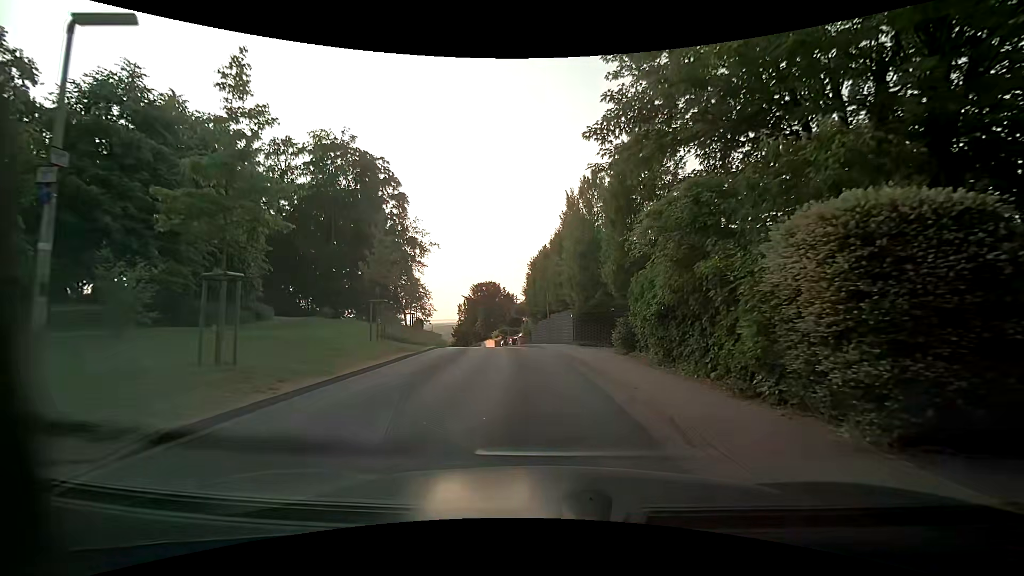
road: residential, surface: asphalt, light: Day
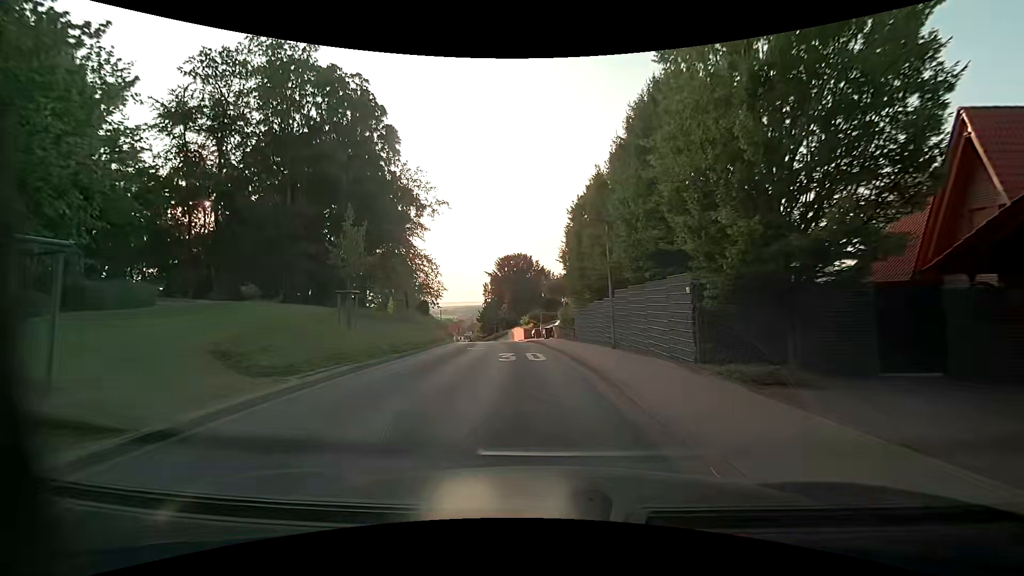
(-0.4, +17.1) m; -3°
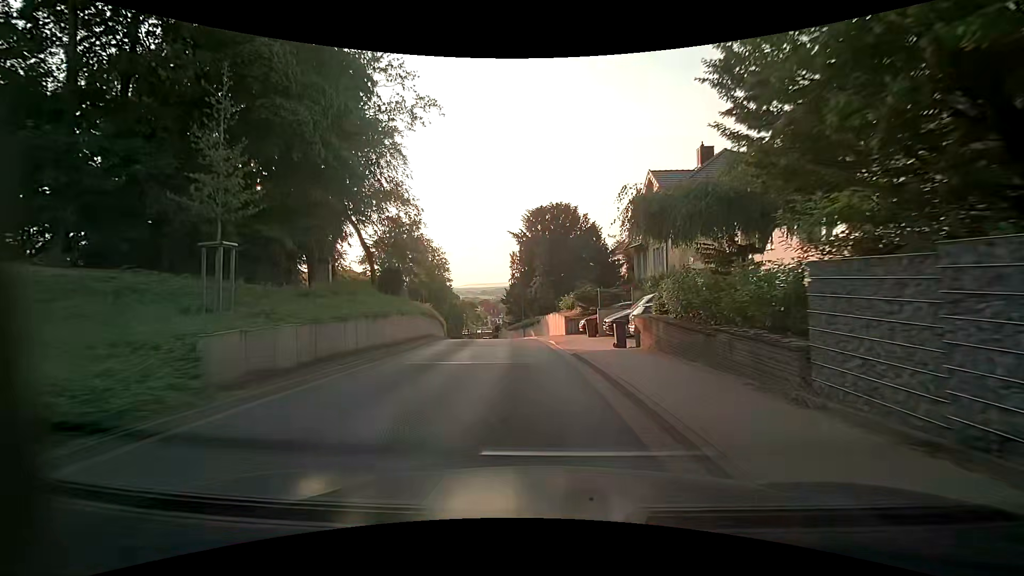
(-1.1, +21.6) m; -5°
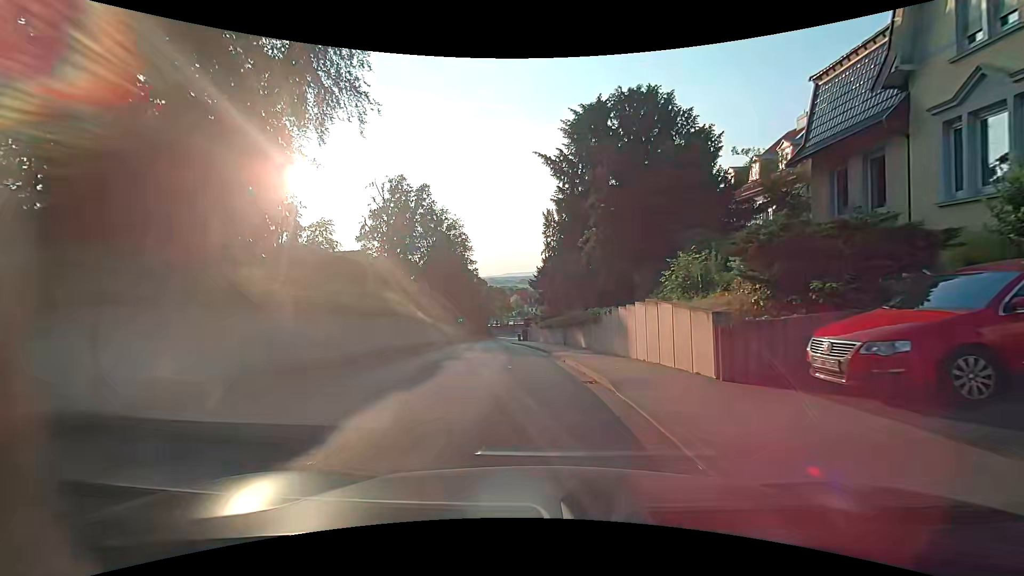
(-0.7, +21.2) m; -4°
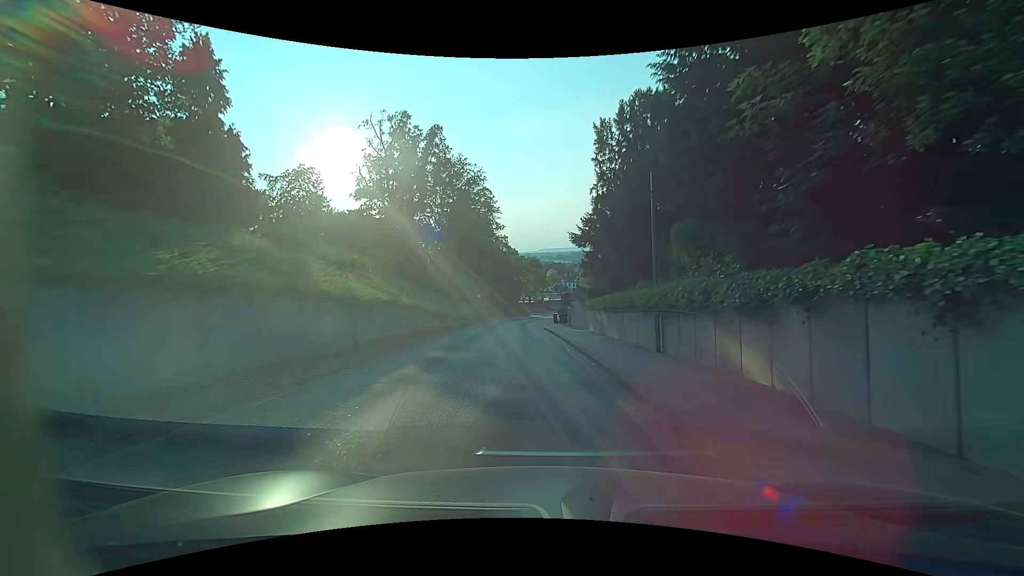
(-0.6, +15.6) m; -5°
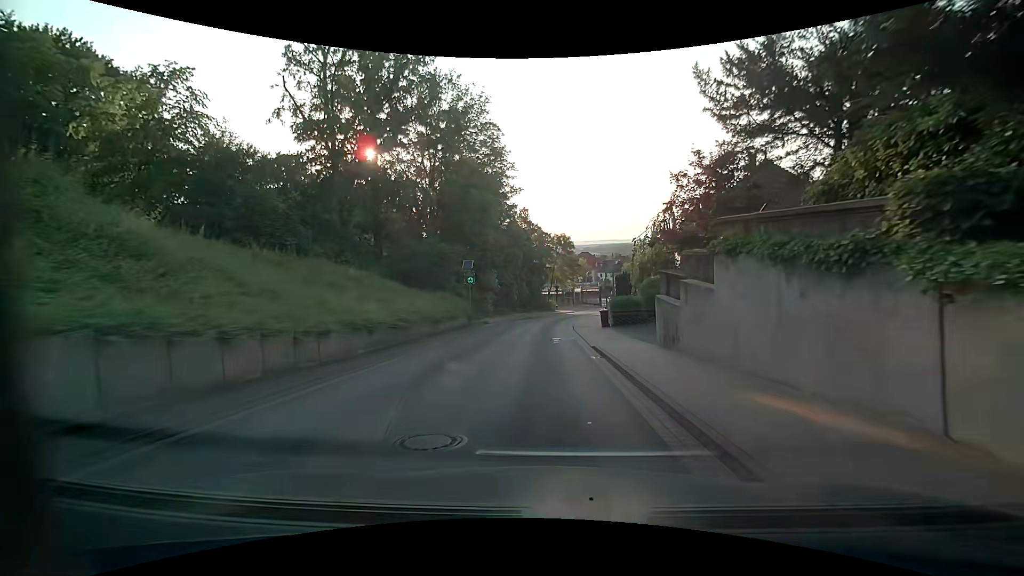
(-0.6, +21.9) m; -4°
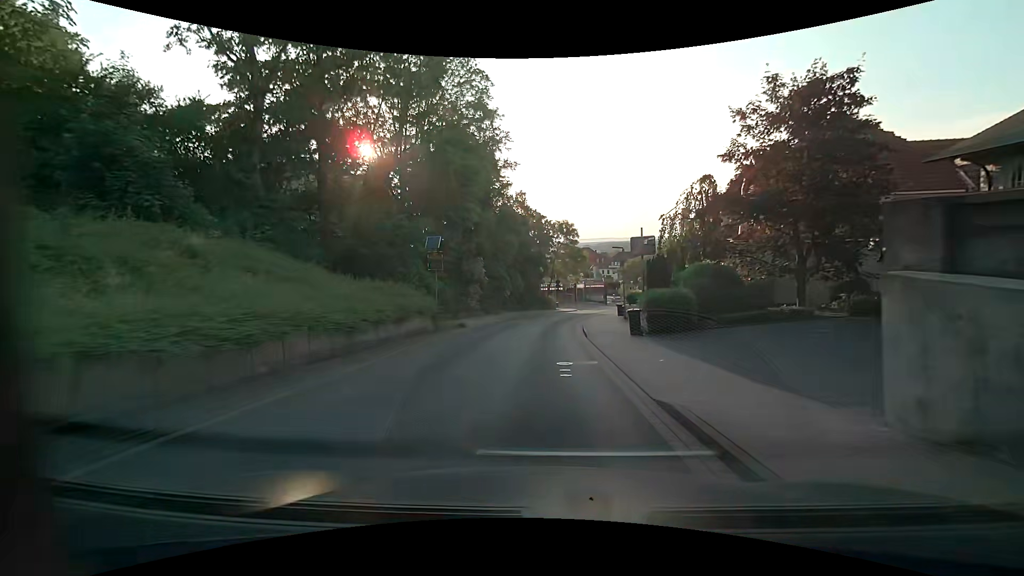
(+0.1, +9.5) m; +1°
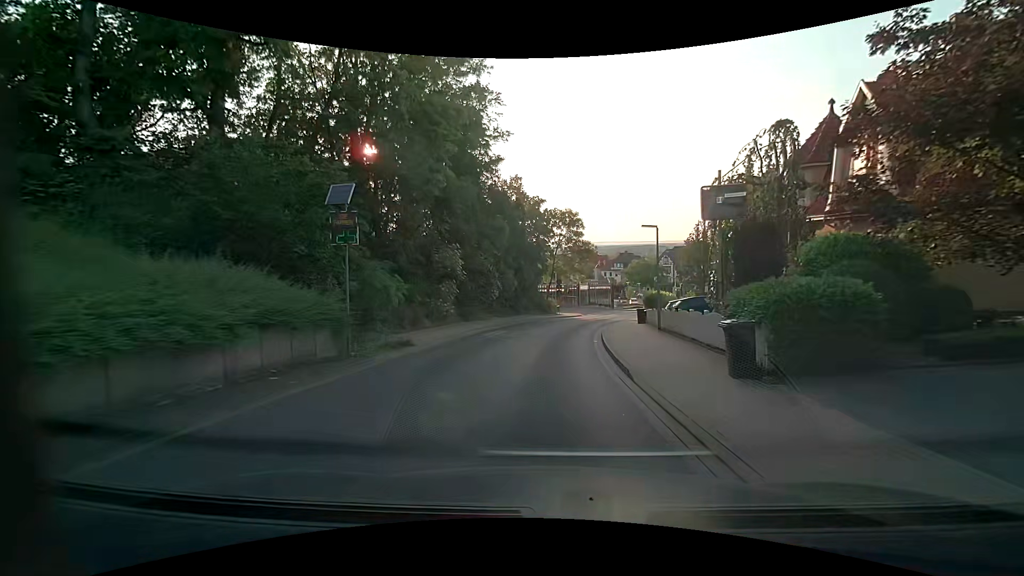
(+0.1, +9.7) m; 0°
(0, +10) (+1, +20) (+2, +30) (+4, +40) (+6, +49) (+9, +59) (+14, +68) (+19, +76) (+25, +85) (+30, +93) m
